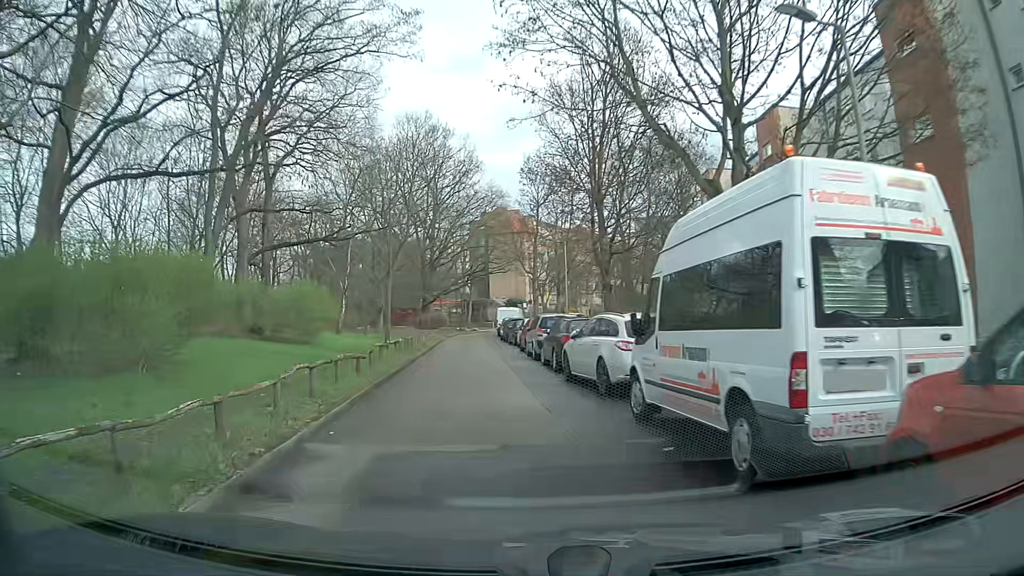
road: residential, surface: asphalt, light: Day
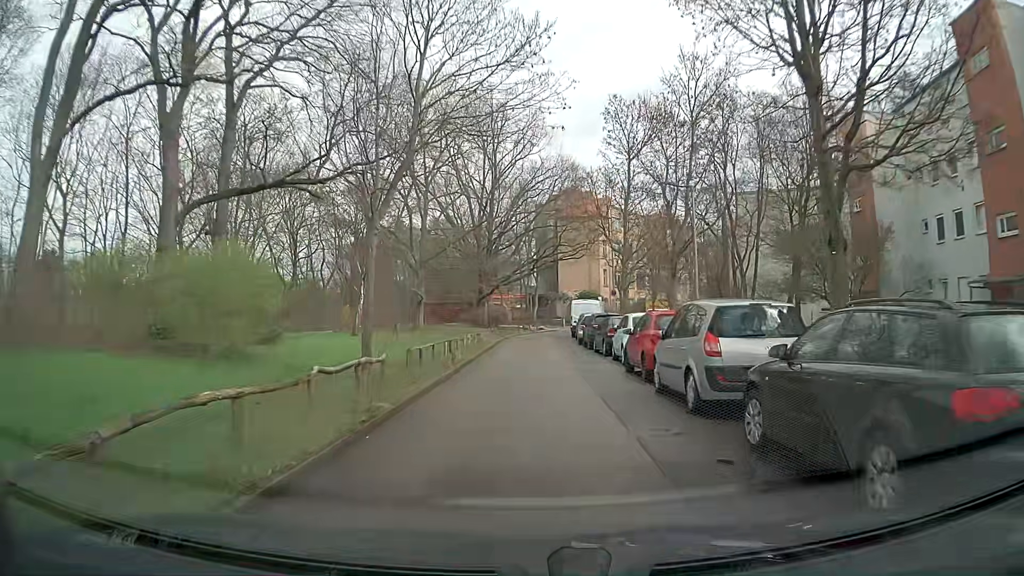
(-1.0, +14.0) m; -6°
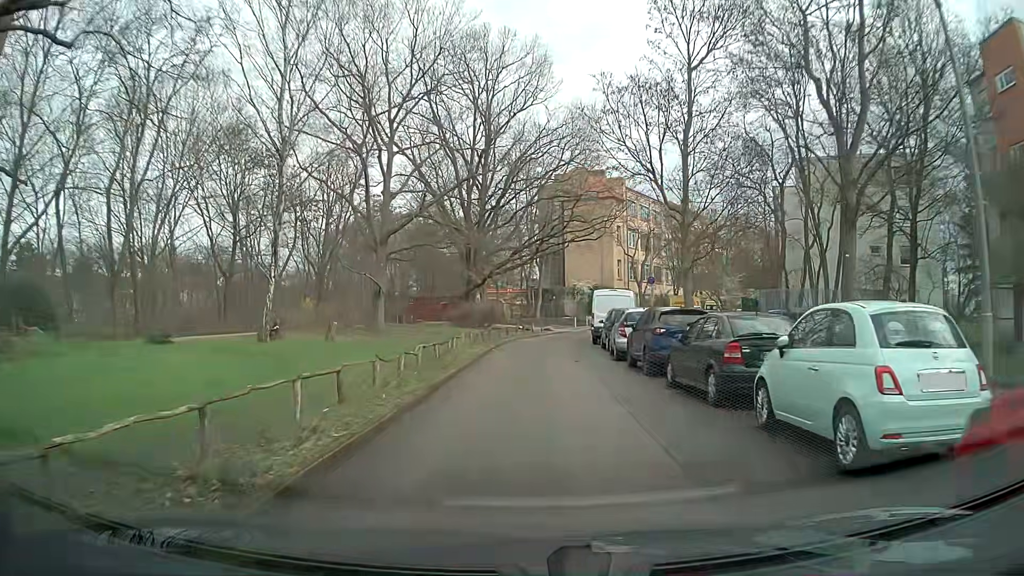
(-0.1, +13.8) m; +1°
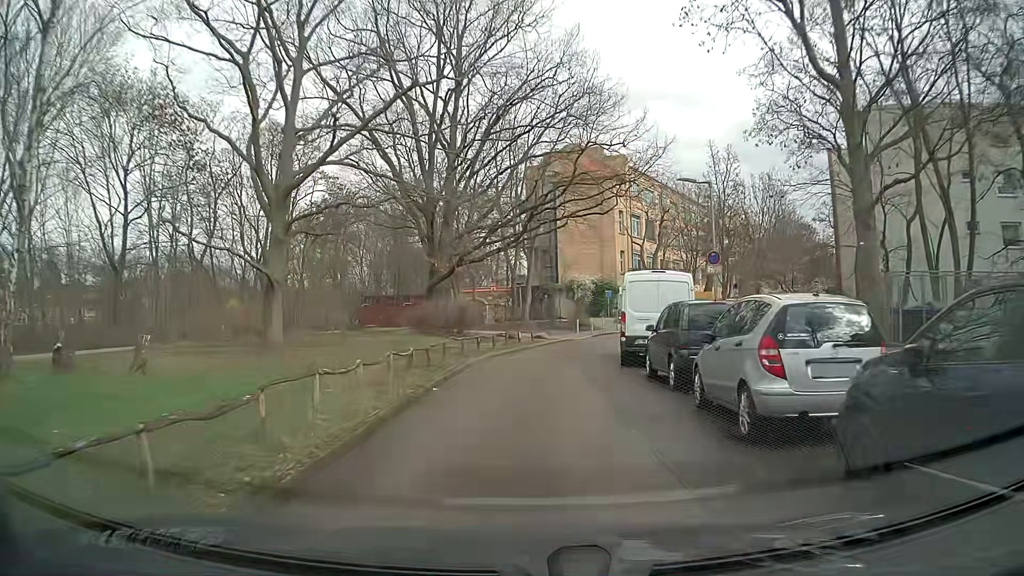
(0.0, +13.4) m; +1°
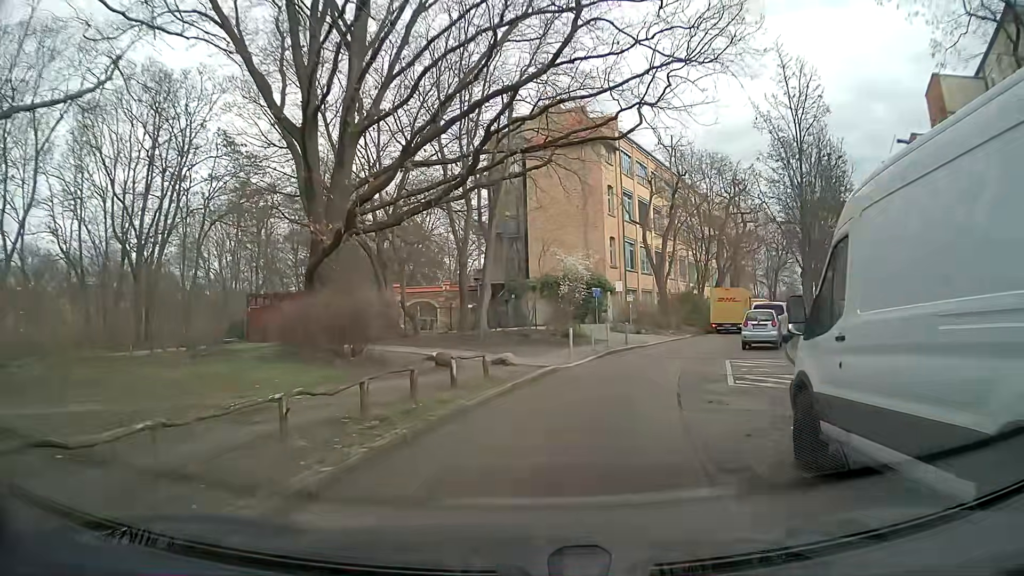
(+0.1, +16.4) m; +3°
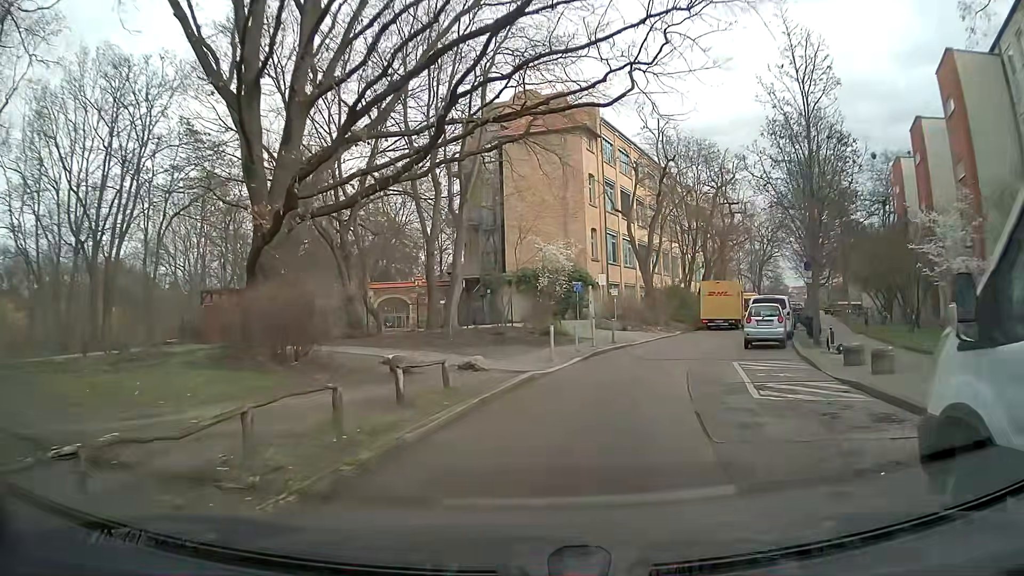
(0.0, +2.9) m; +2°
